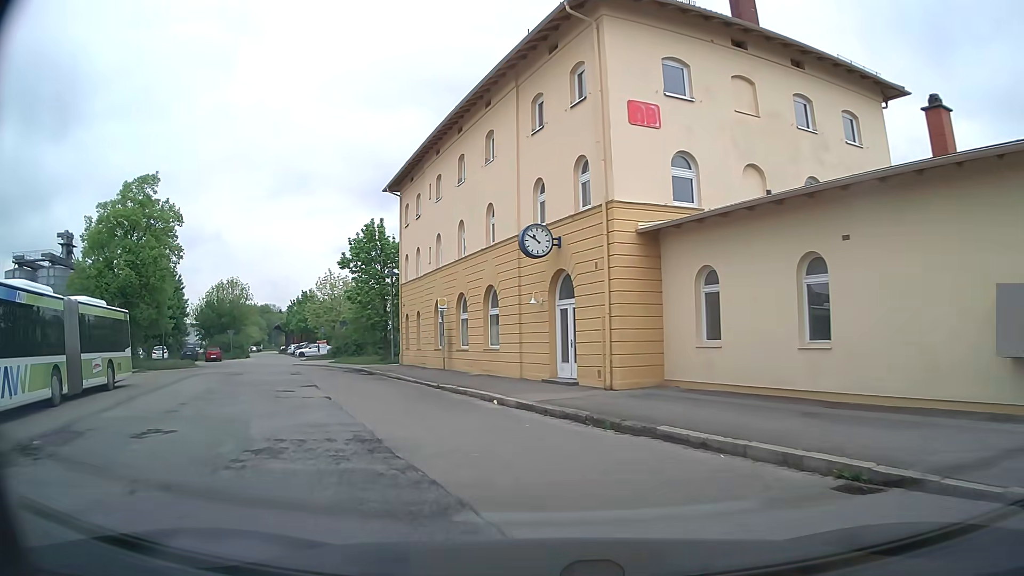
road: service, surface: asphalt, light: Day
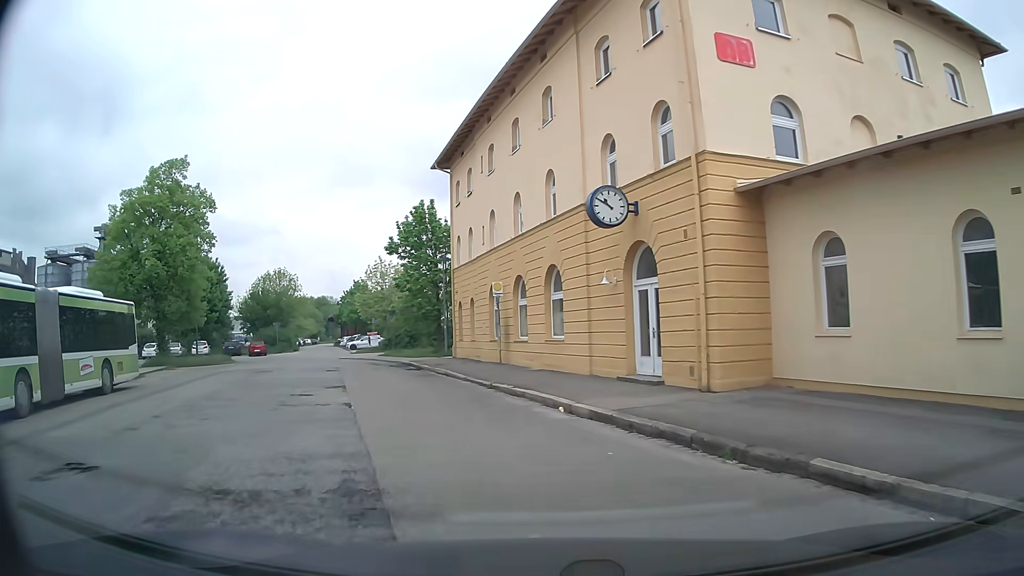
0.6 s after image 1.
(-0.1, +3.7) m; -4°
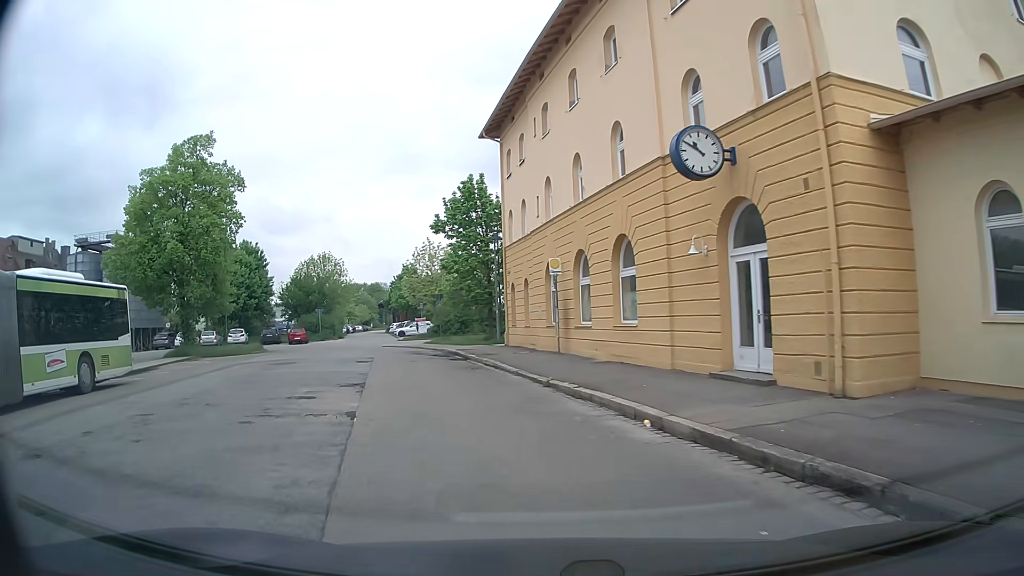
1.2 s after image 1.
(-0.2, +3.7) m; -7°
